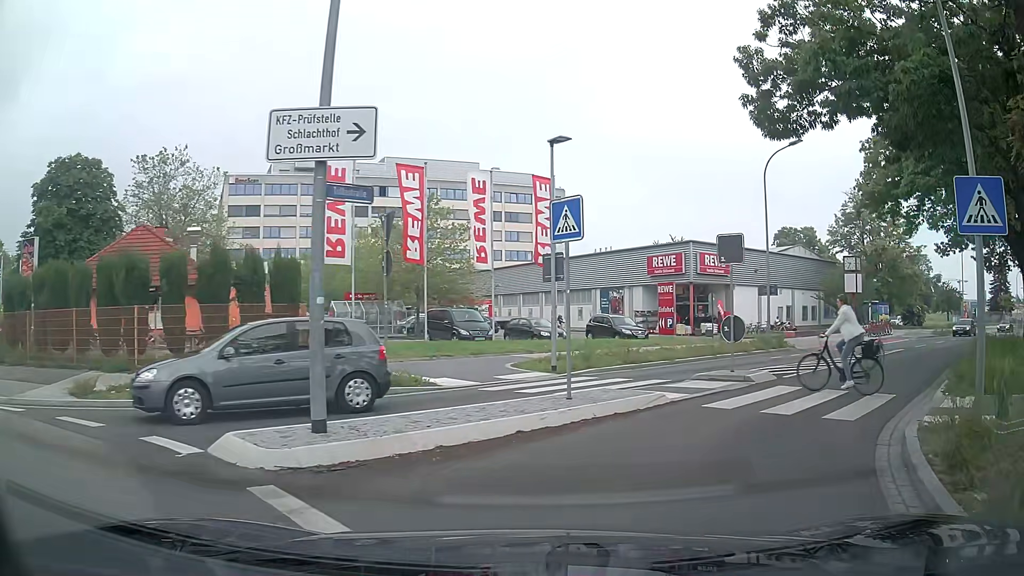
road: tertiary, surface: asphalt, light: Day
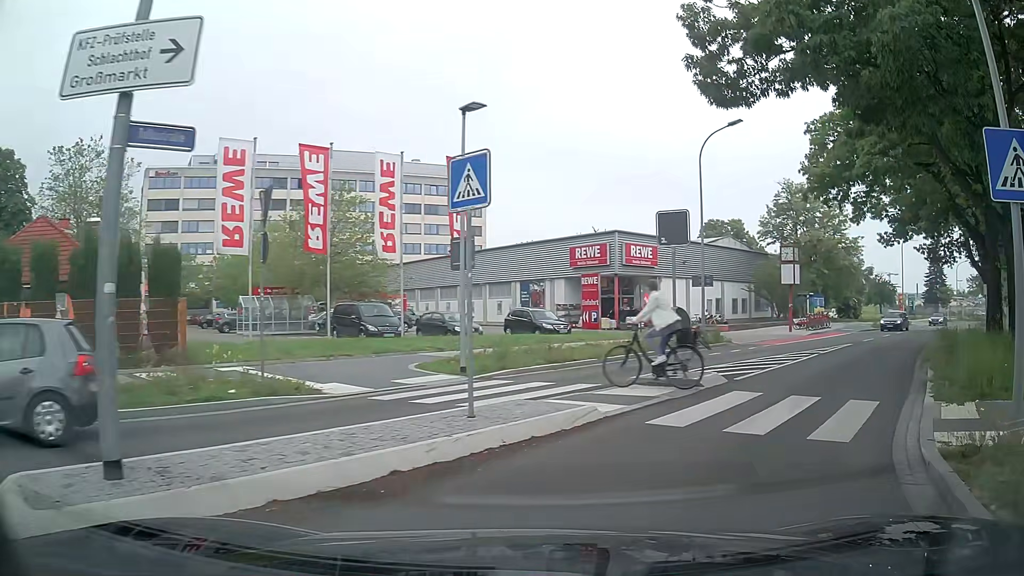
(+0.1, +2.4) m; +6°
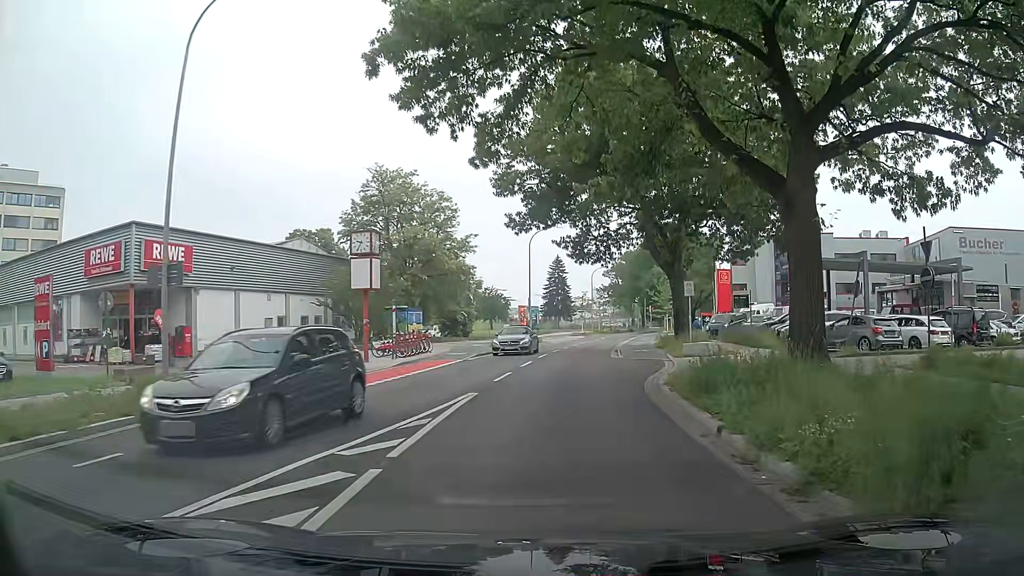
(+5.6, +14.3) m; +34°
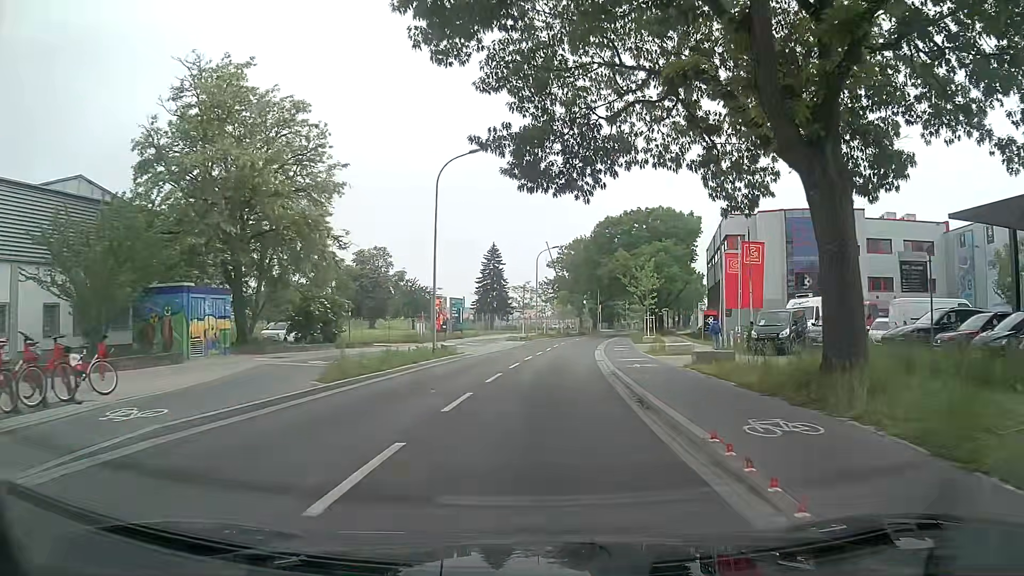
(+0.9, +24.6) m; +4°
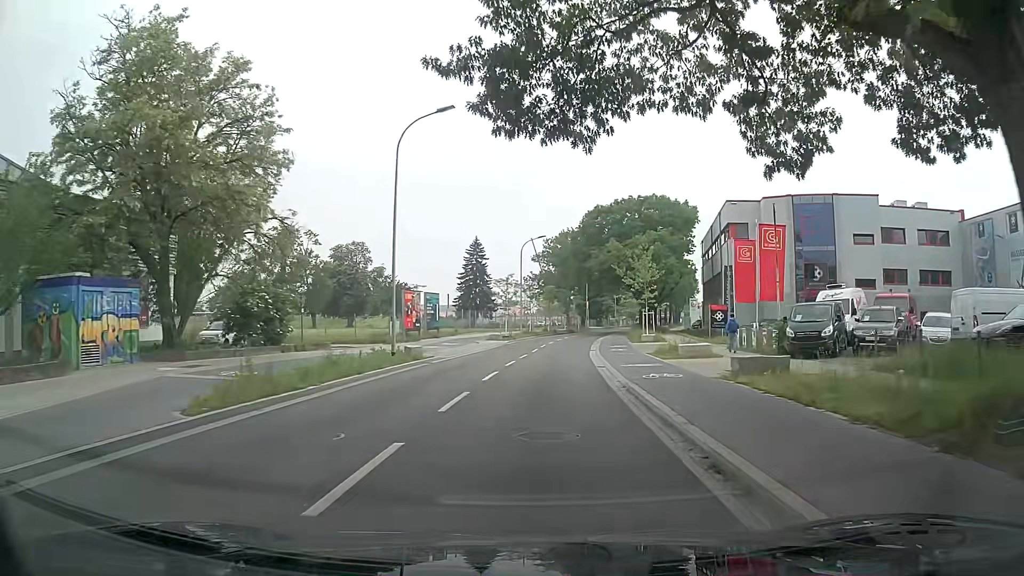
(+0.1, +6.0) m; +2°
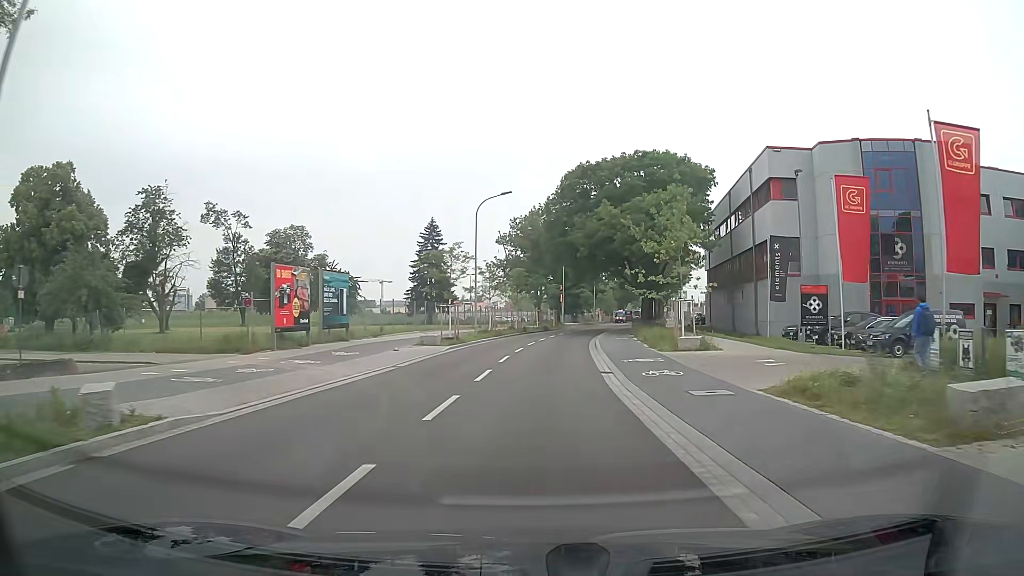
(+0.3, +19.5) m; +2°
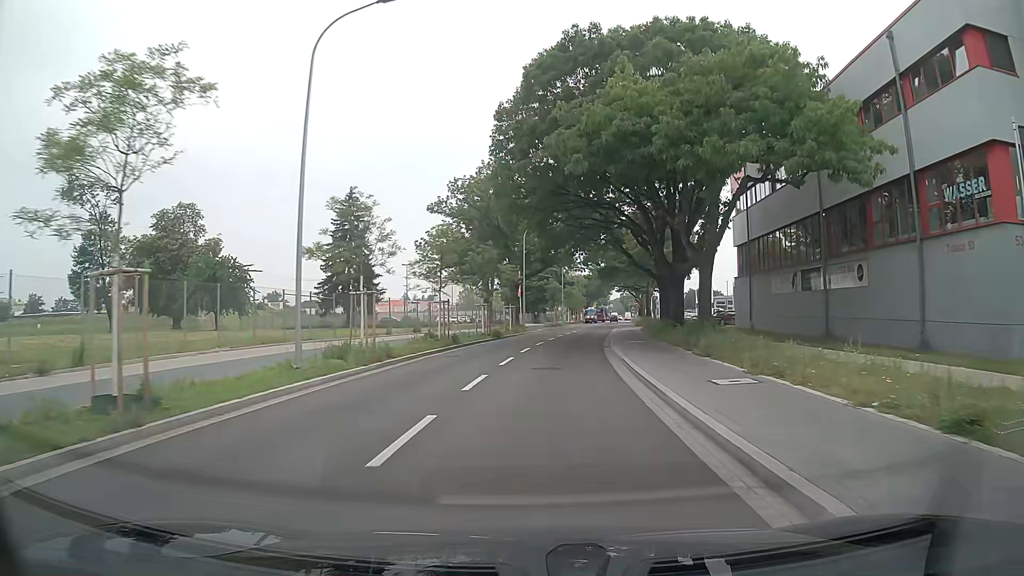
(+0.7, +27.3) m; +4°
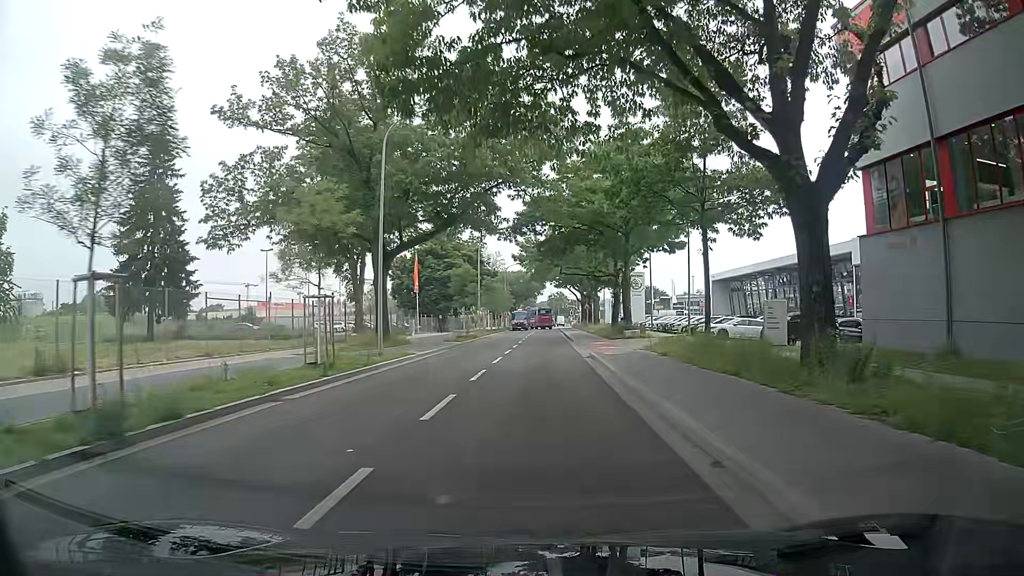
(+1.8, +32.6) m; +6°
(0, +10) (0, +20) (+1, +30) (+1, +40) (+2, +50) (+2, +60) (+2, +70) (+3, +80) (+3, +90) (+3, +100) m
